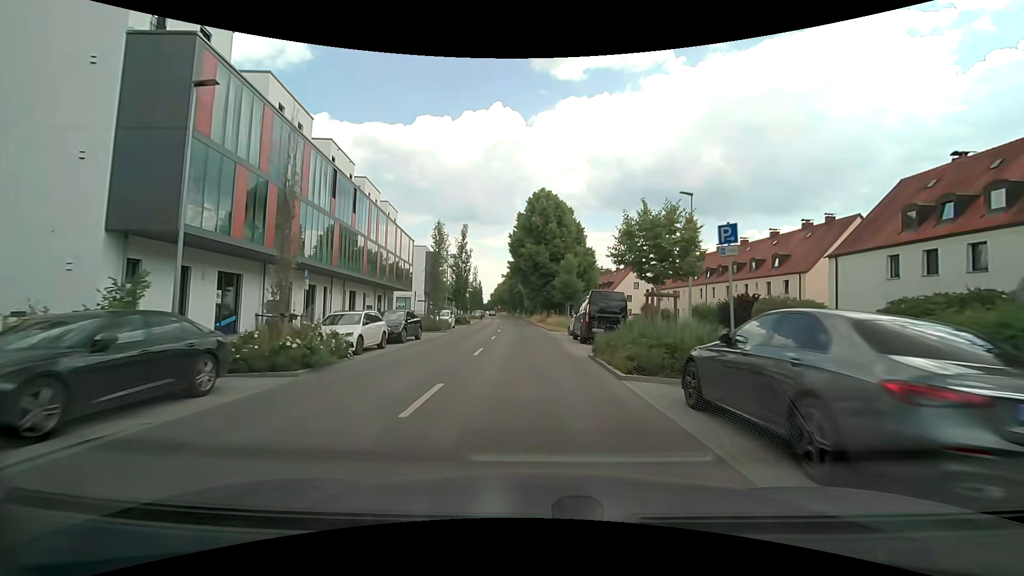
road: secondary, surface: asphalt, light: Day
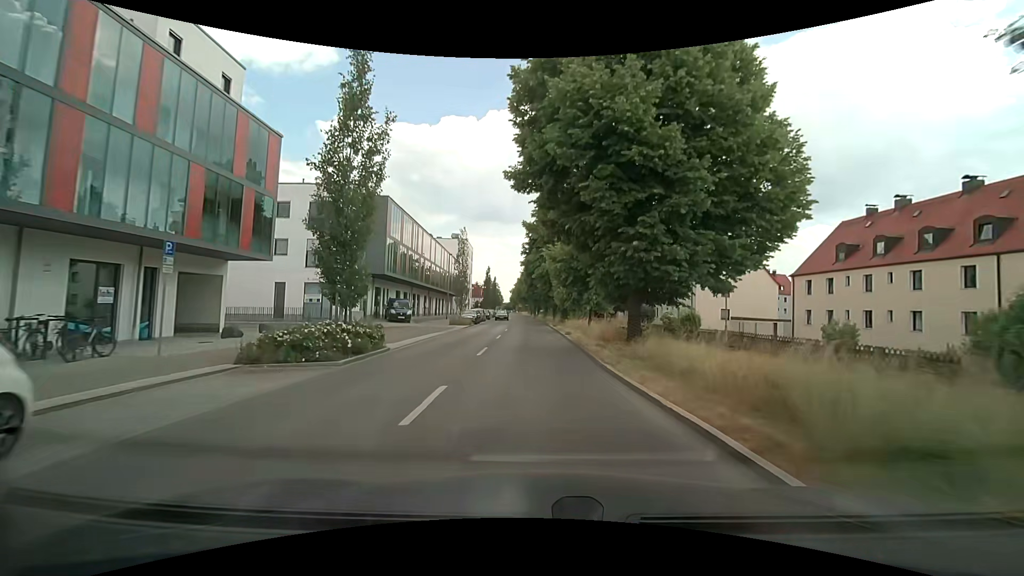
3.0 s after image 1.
(-1.3, +36.5) m; -3°
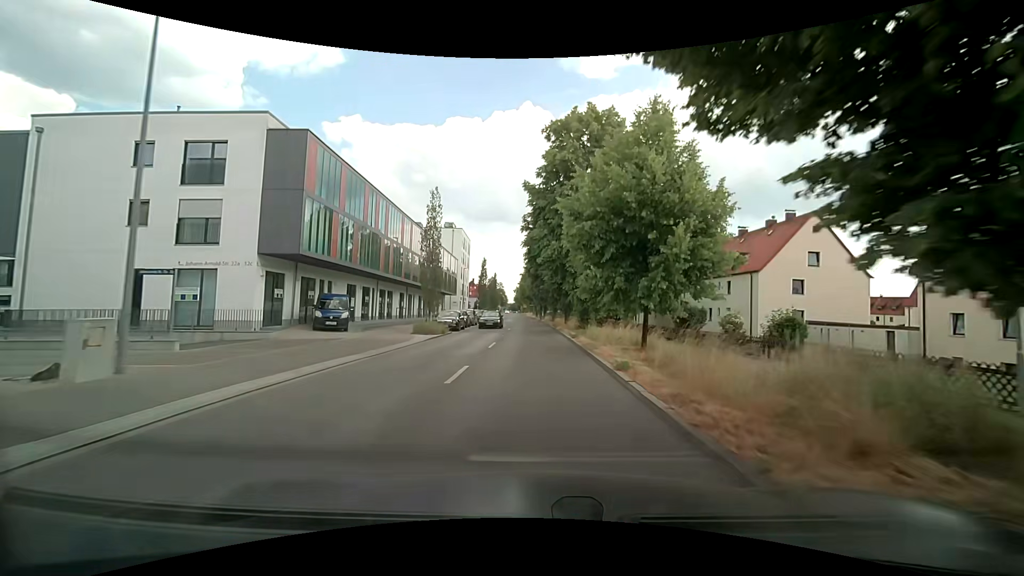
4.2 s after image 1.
(-0.1, +14.6) m; -1°
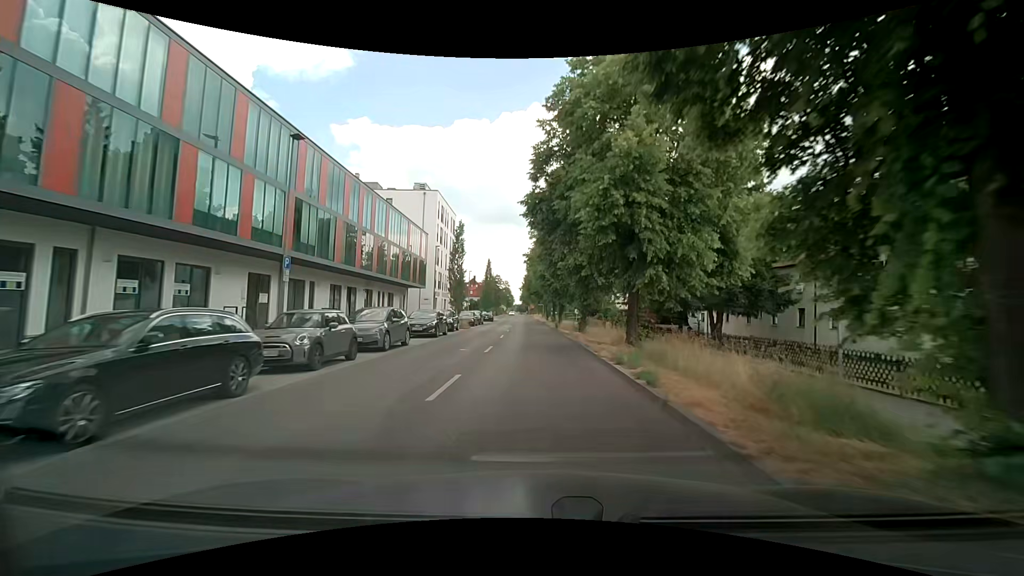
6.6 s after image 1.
(-0.4, +29.2) m; -2°
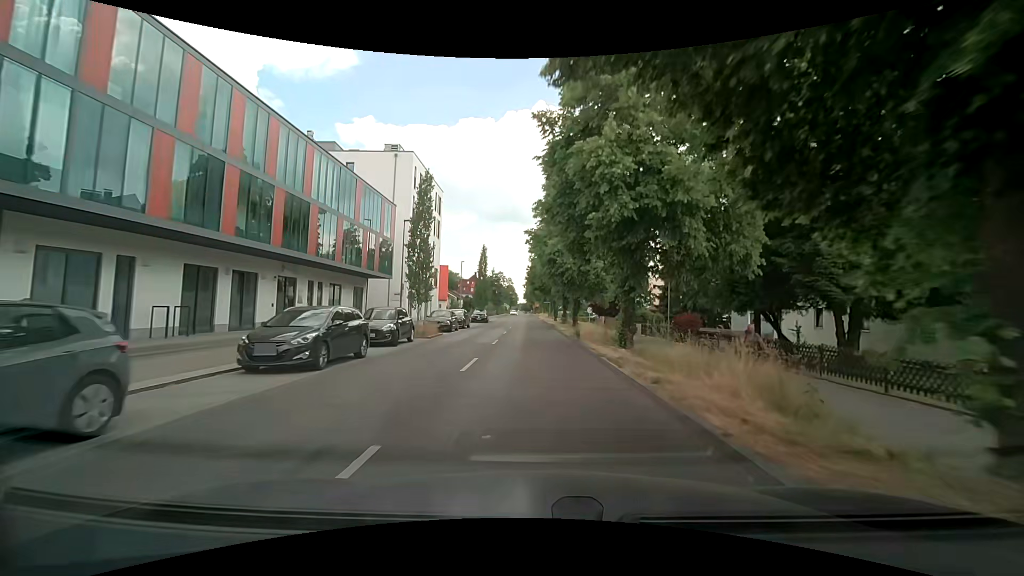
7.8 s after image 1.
(0.0, +14.6) m; 0°
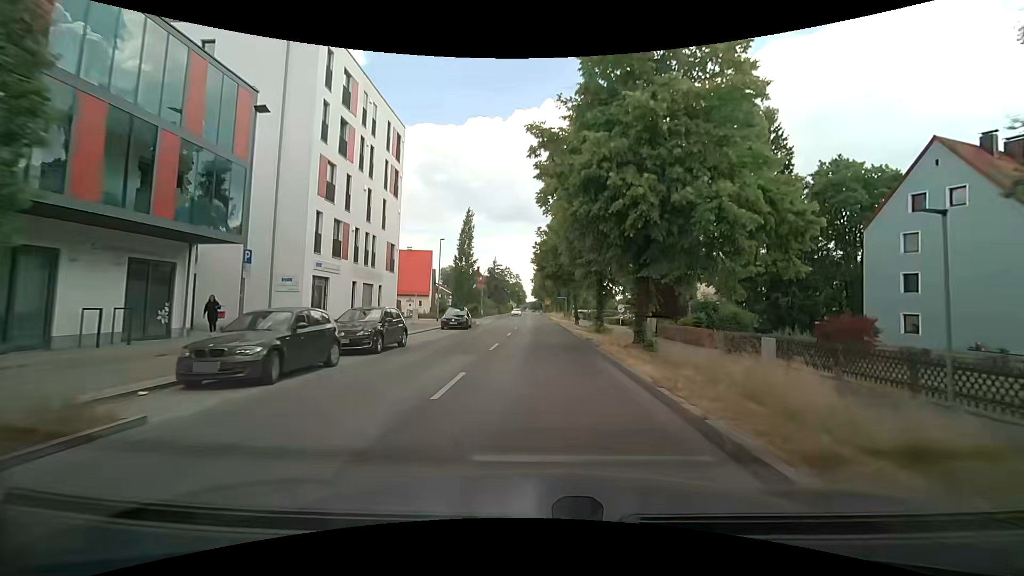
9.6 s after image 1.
(-0.3, +21.8) m; -1°
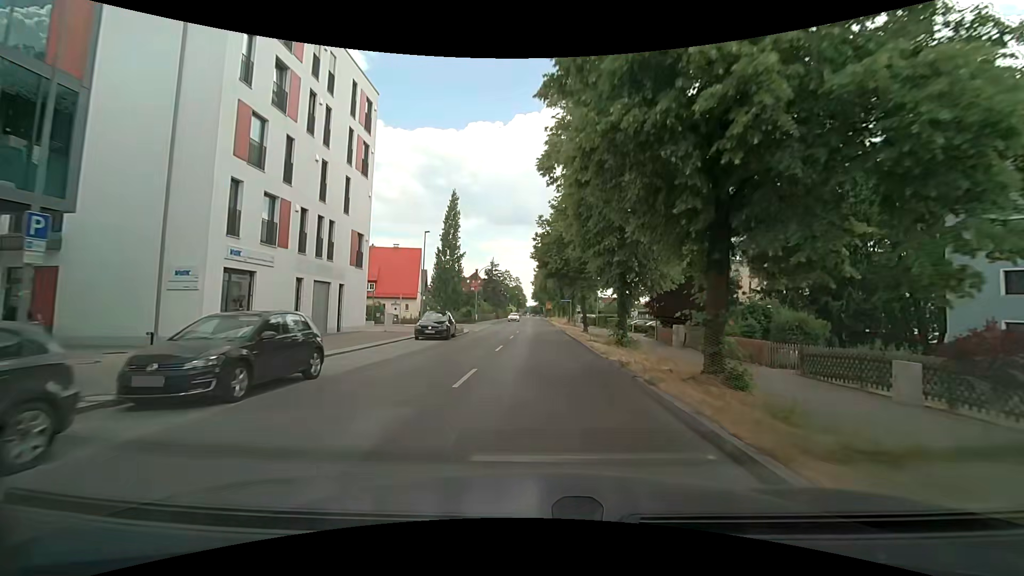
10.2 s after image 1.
(0.0, +7.3) m; +1°
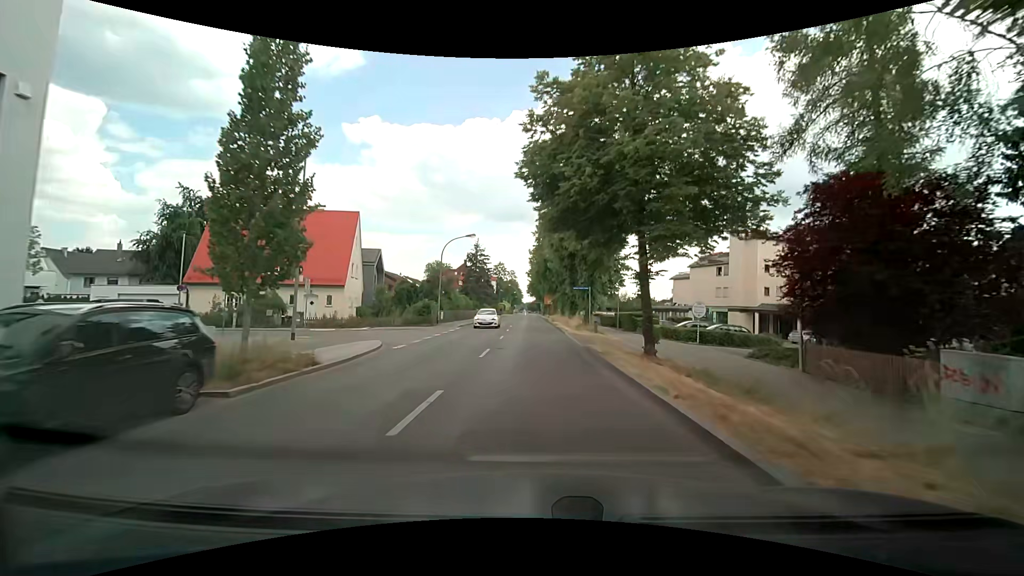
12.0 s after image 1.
(-0.4, +21.8) m; -1°
(0, +10) (0, +20) (0, +30) (0, +40) (-1, +50) (-1, +60) (-1, +70) (-1, +80) (-1, +90) (-2, +100) m
